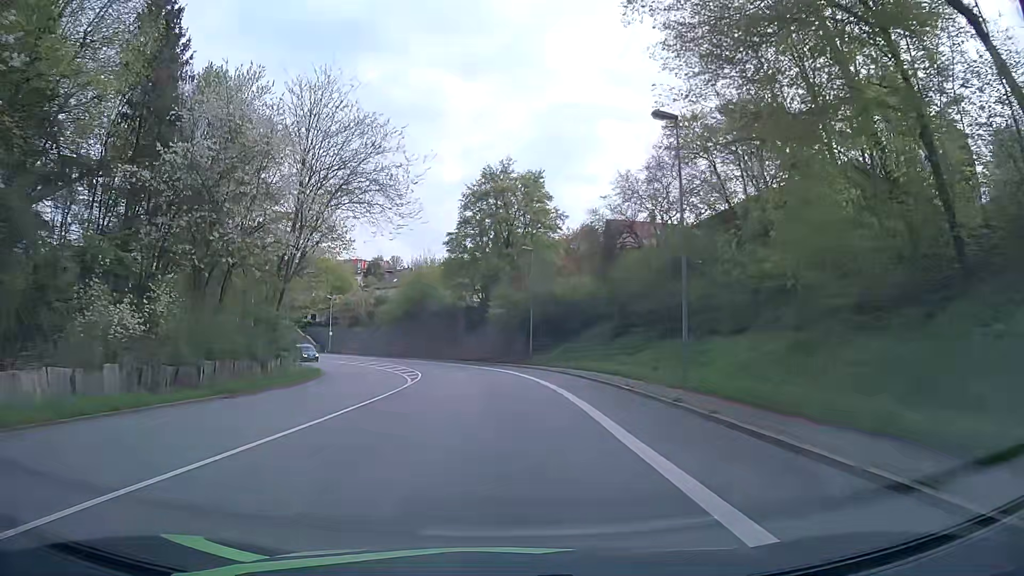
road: primary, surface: asphalt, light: Day
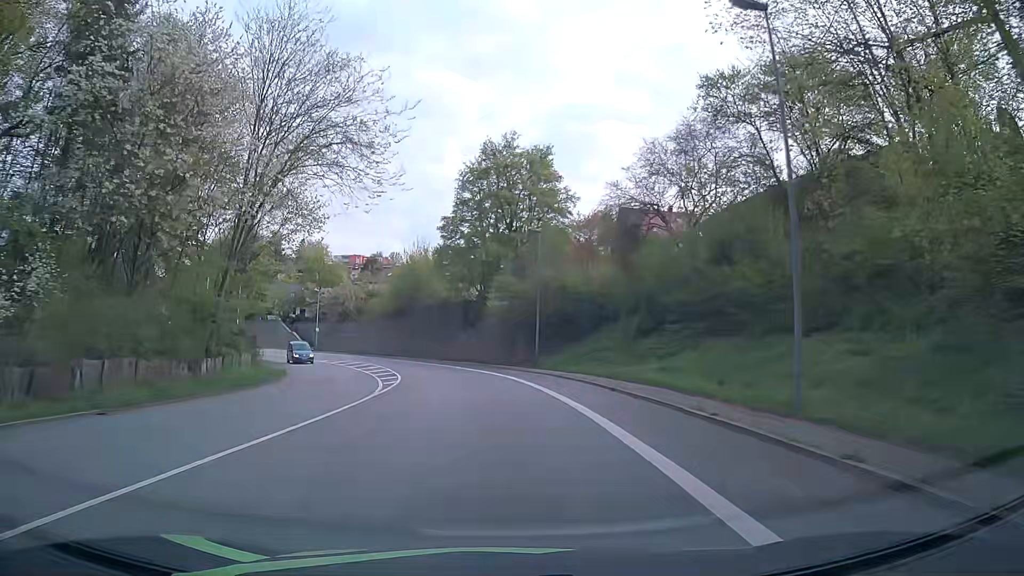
(0.0, +7.6) m; 0°
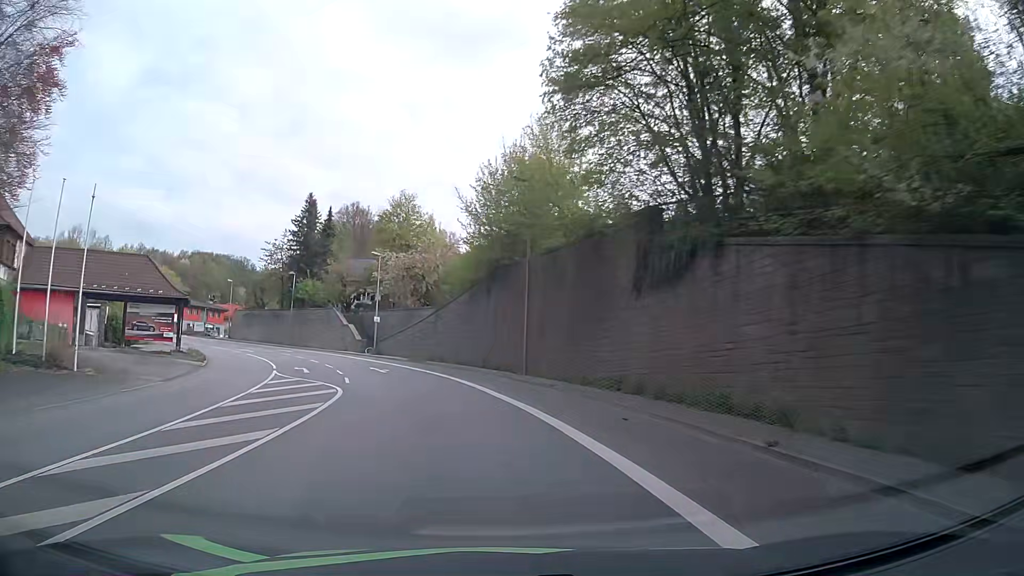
(-2.7, +38.1) m; -13°
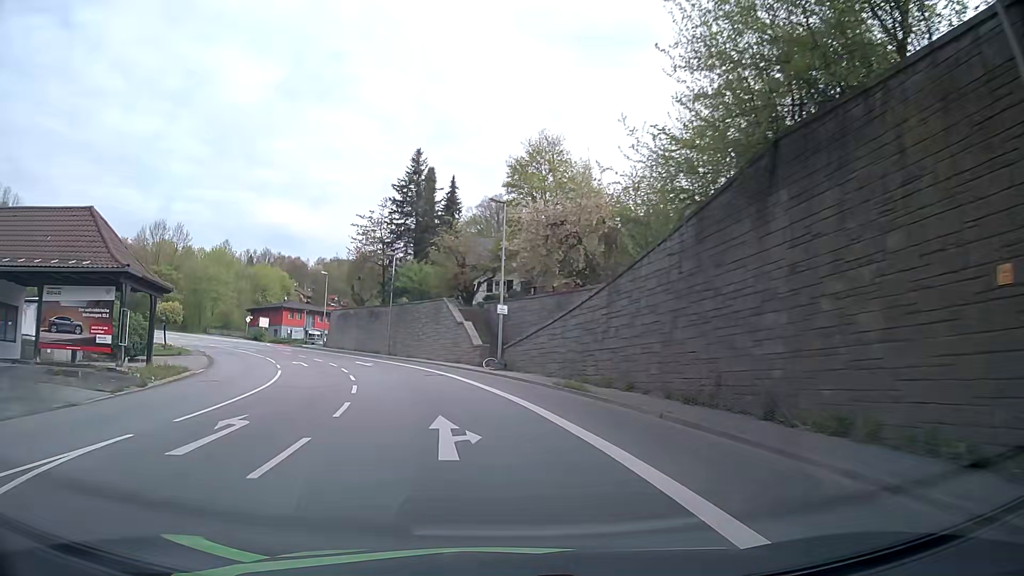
(-2.7, +22.6) m; -13°
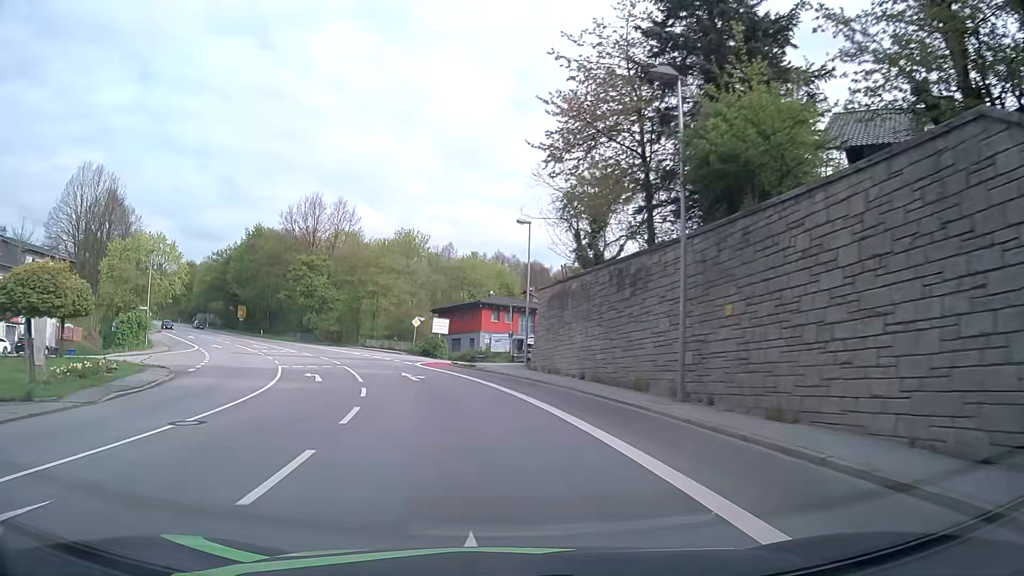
(-6.8, +37.1) m; -21°
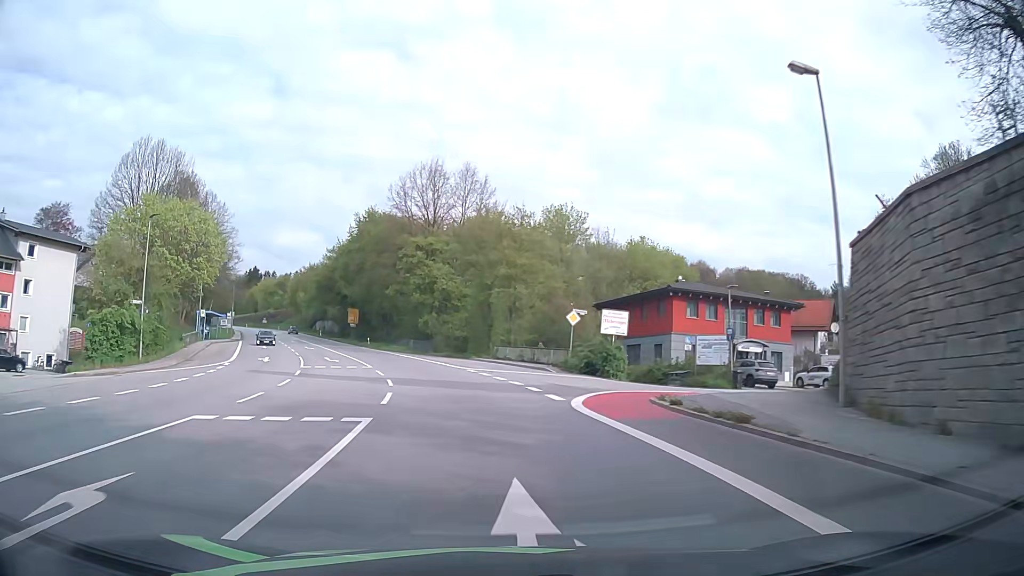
(-2.6, +22.6) m; -13°
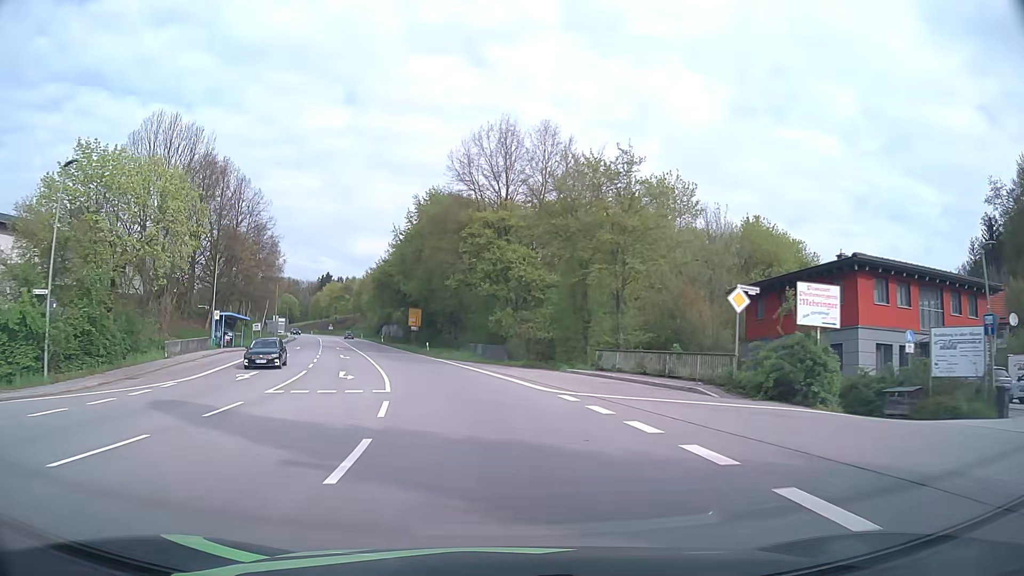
(-0.9, +15.1) m; -8°
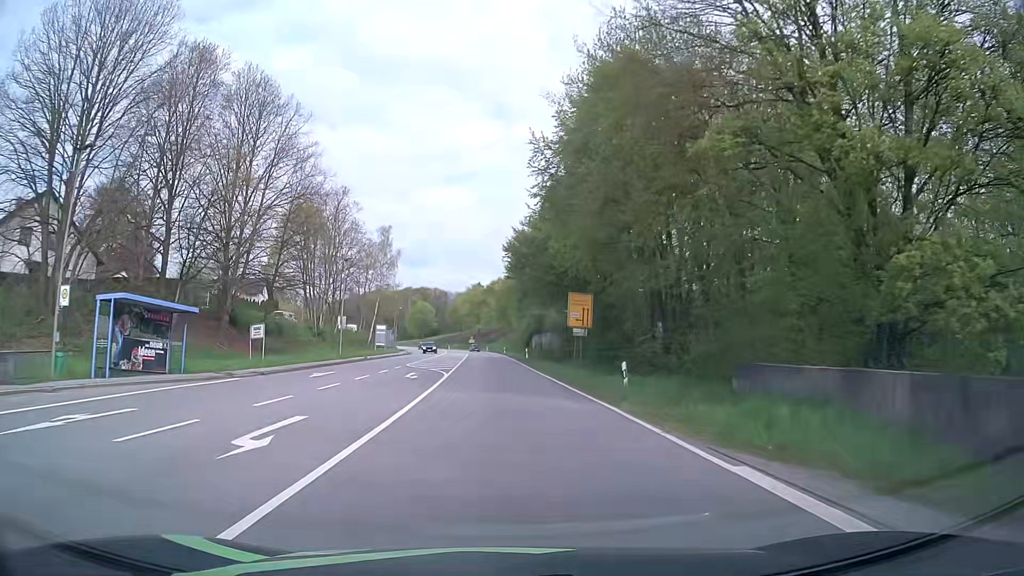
(-4.8, +37.5) m; -13°
(0, +10) (0, +20) (-1, +30) (-1, +40) (-1, +50) (-2, +60) (-2, +70) (-3, +80) (-3, +90) (-4, +100) m
